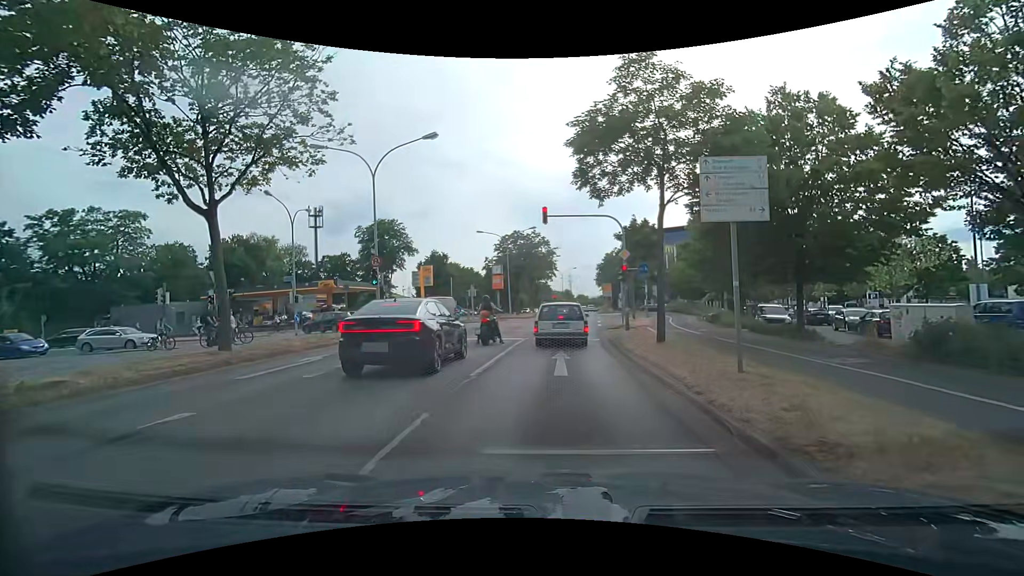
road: primary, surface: asphalt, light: Day
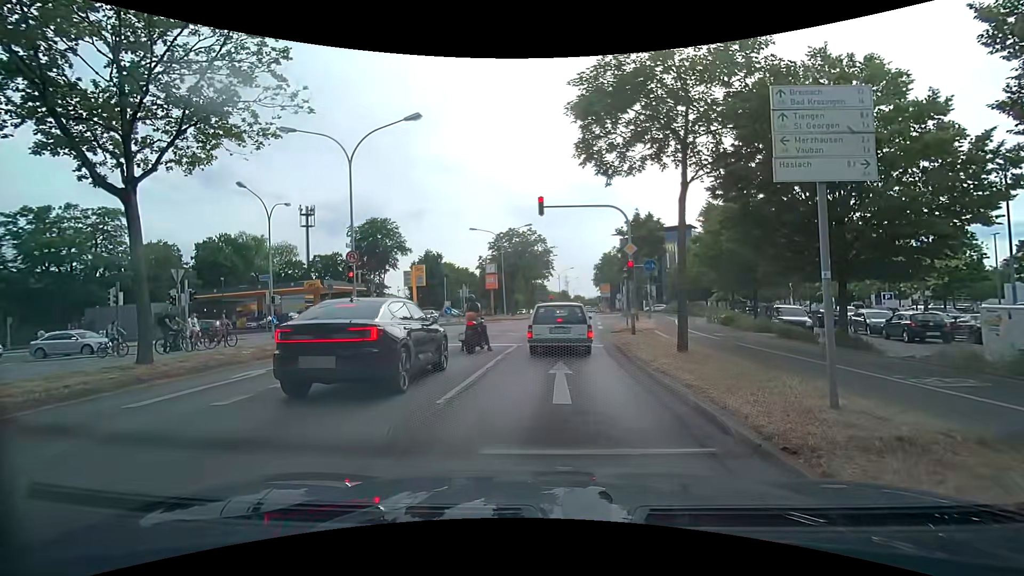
(0.0, +2.5) m; +1°
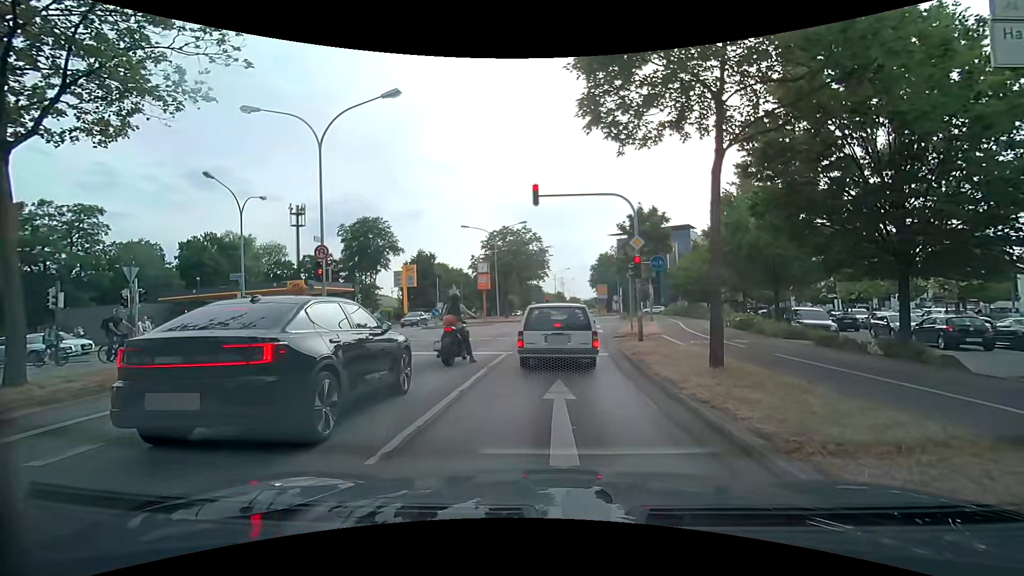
(0.0, +2.5) m; -1°
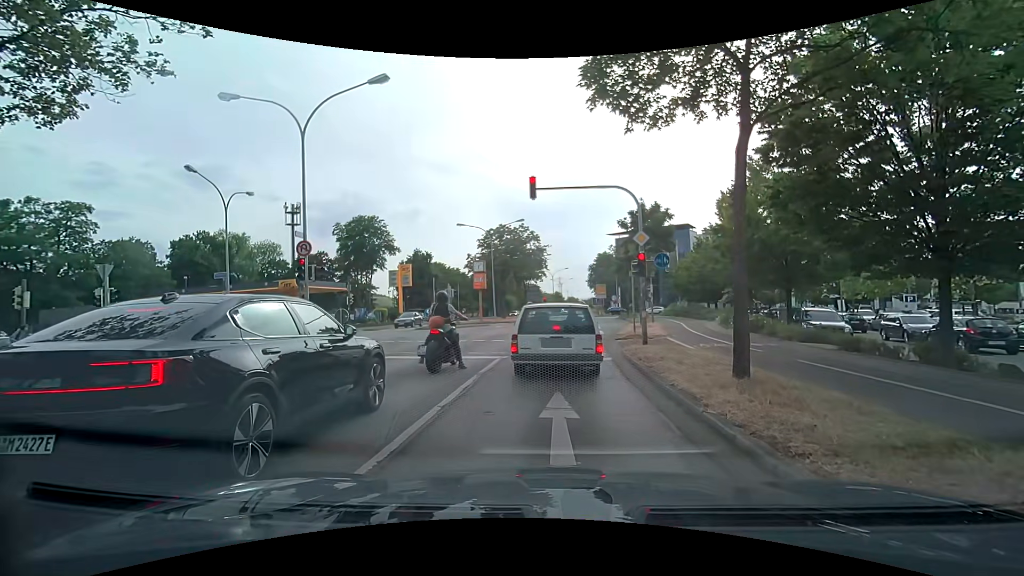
(0.0, +1.2) m; 0°
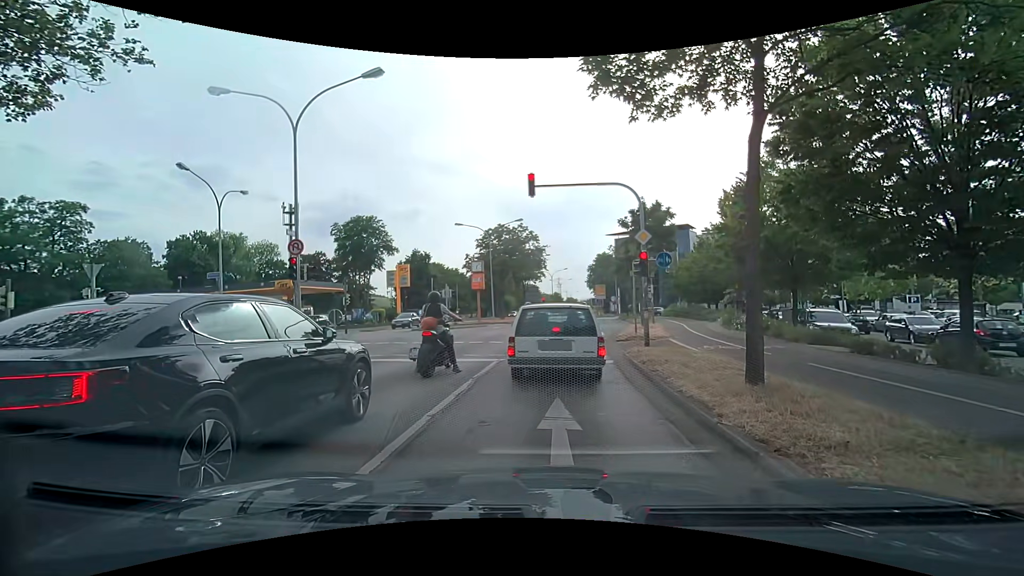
(0.0, +0.5) m; 0°
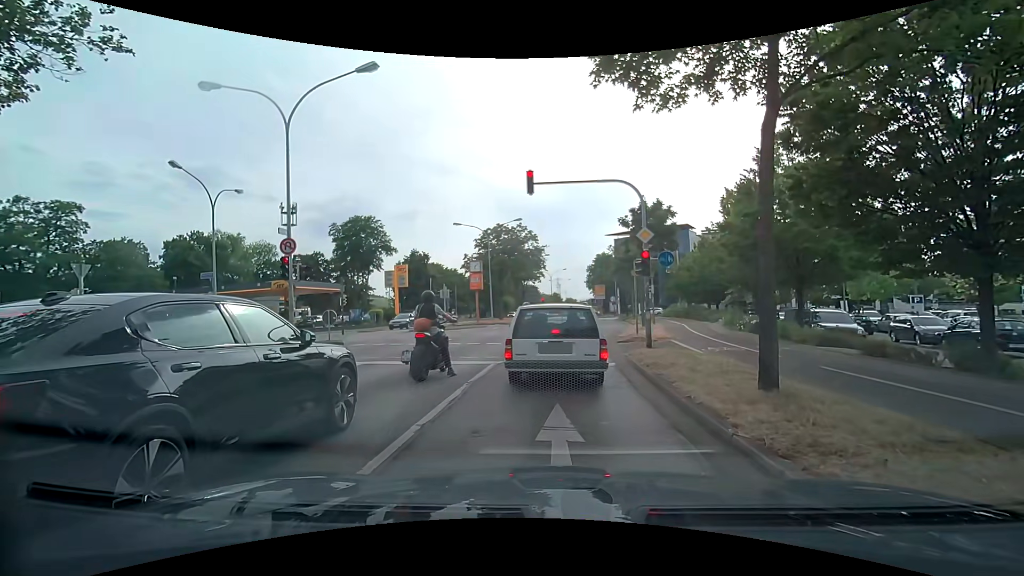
(0.0, +0.4) m; 0°
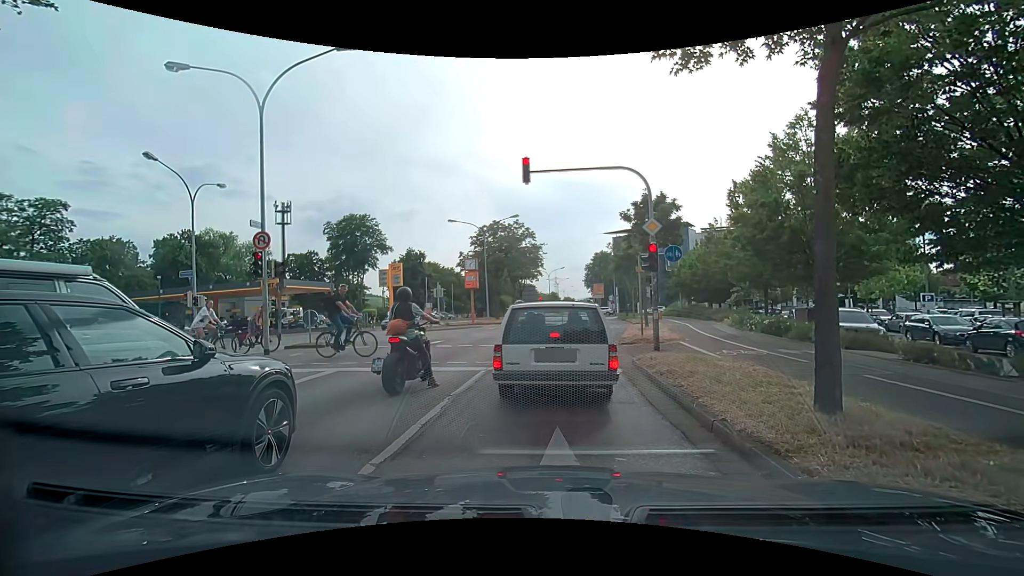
(0.0, +1.4) m; 0°
